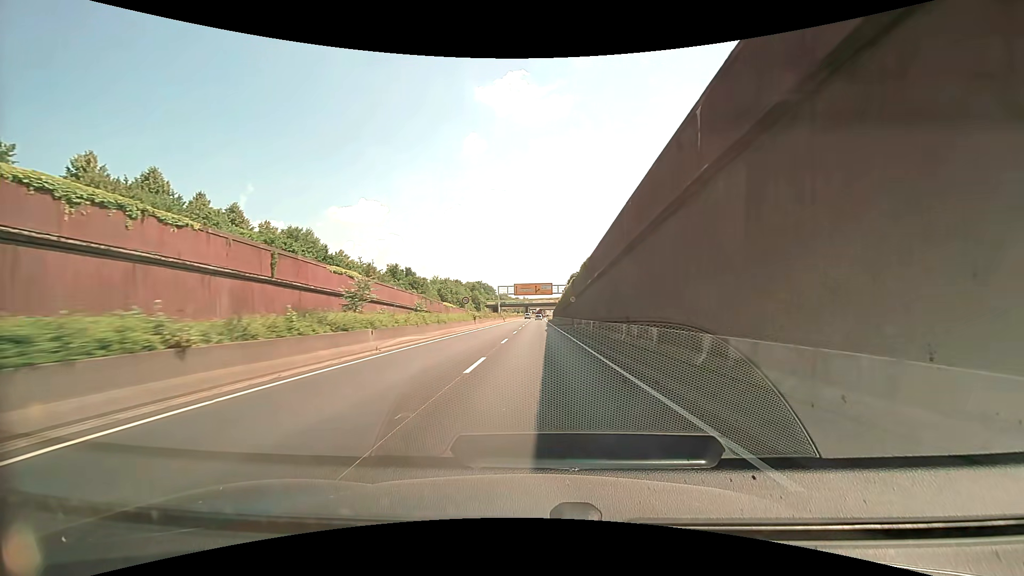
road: trunk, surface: asphalt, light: Day
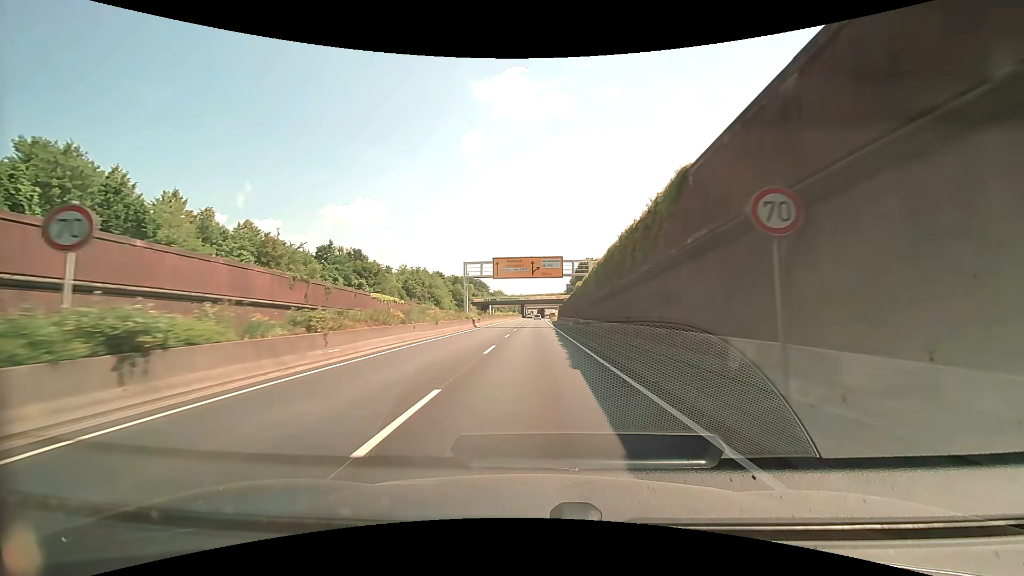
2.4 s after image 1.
(+0.2, +42.9) m; 0°
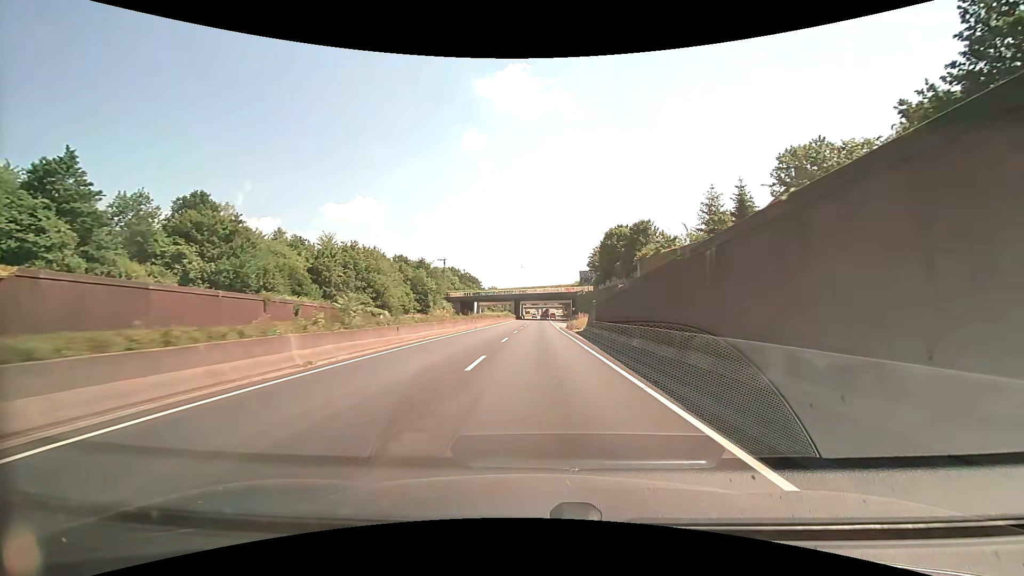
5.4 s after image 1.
(-0.1, +53.7) m; 0°
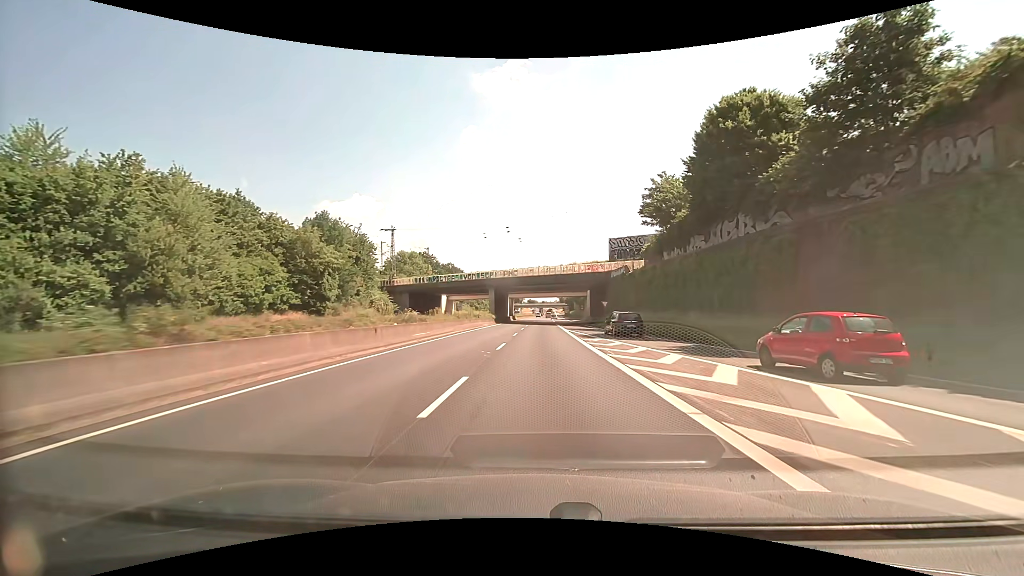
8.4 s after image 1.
(+0.2, +53.7) m; 0°
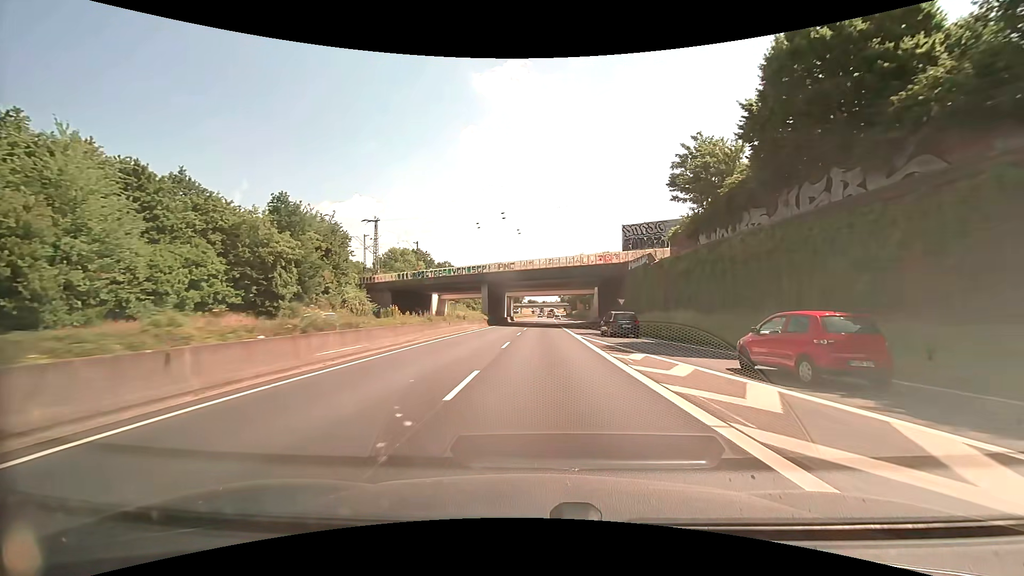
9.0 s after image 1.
(0.0, +10.7) m; 0°
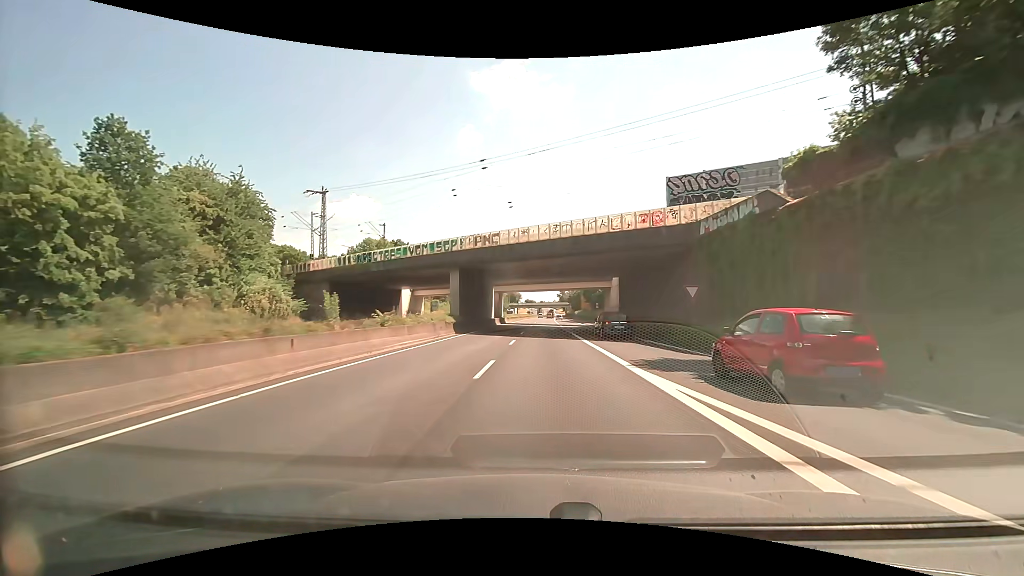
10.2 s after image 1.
(-0.1, +21.5) m; 0°
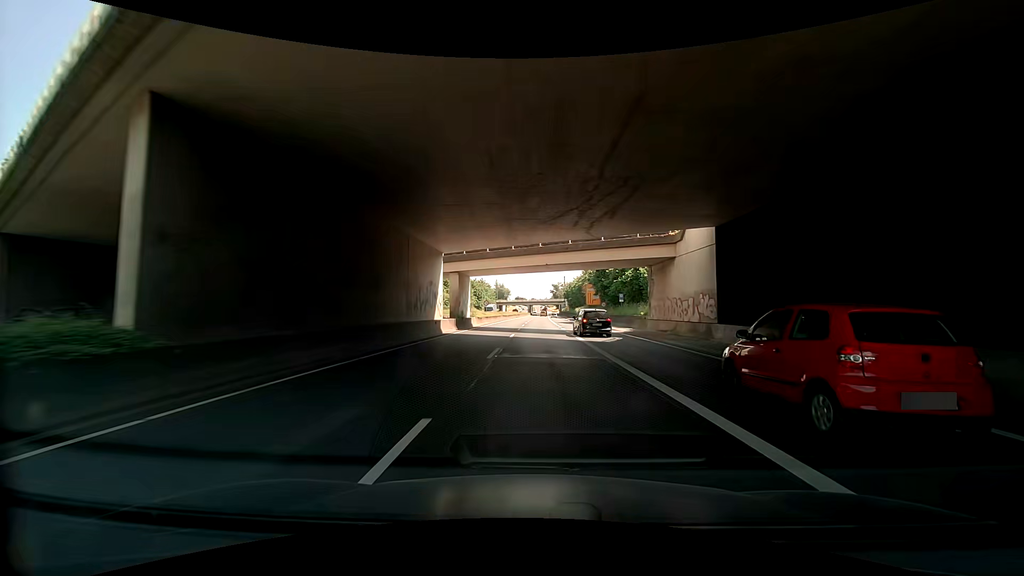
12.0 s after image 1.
(+0.2, +32.2) m; +1°
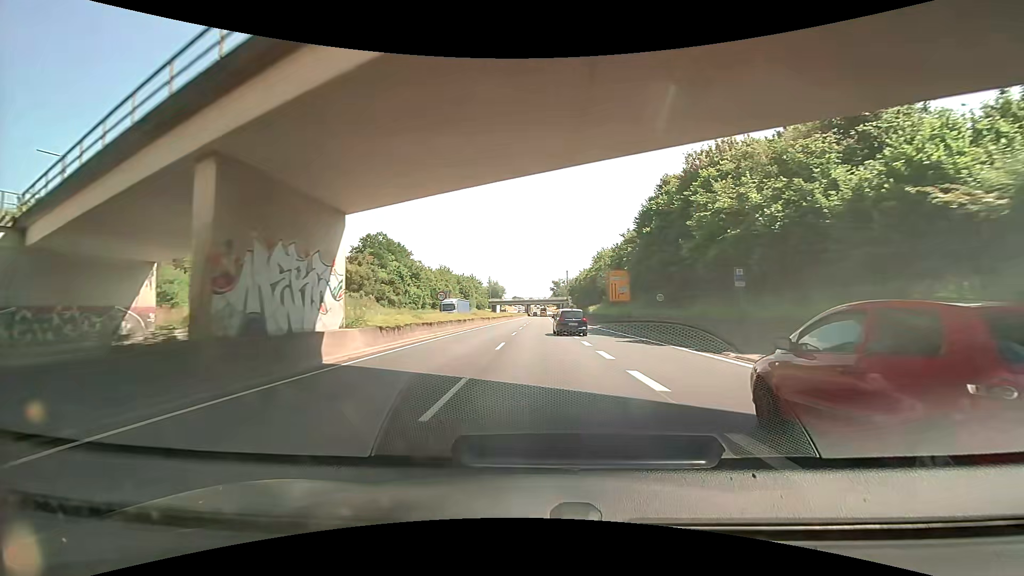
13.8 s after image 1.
(-0.7, +32.2) m; 0°
(0, +10) (0, +20) (0, +30) (0, +40) (0, +50) (-1, +60) (-1, +70) (-2, +80) (-2, +90) (-2, +100) m
